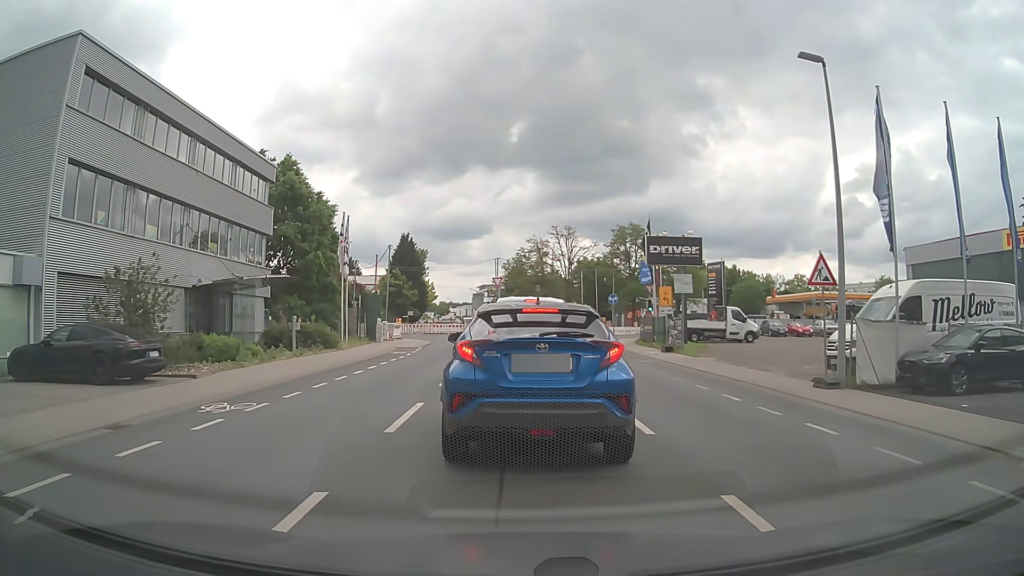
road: tertiary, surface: asphalt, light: Day
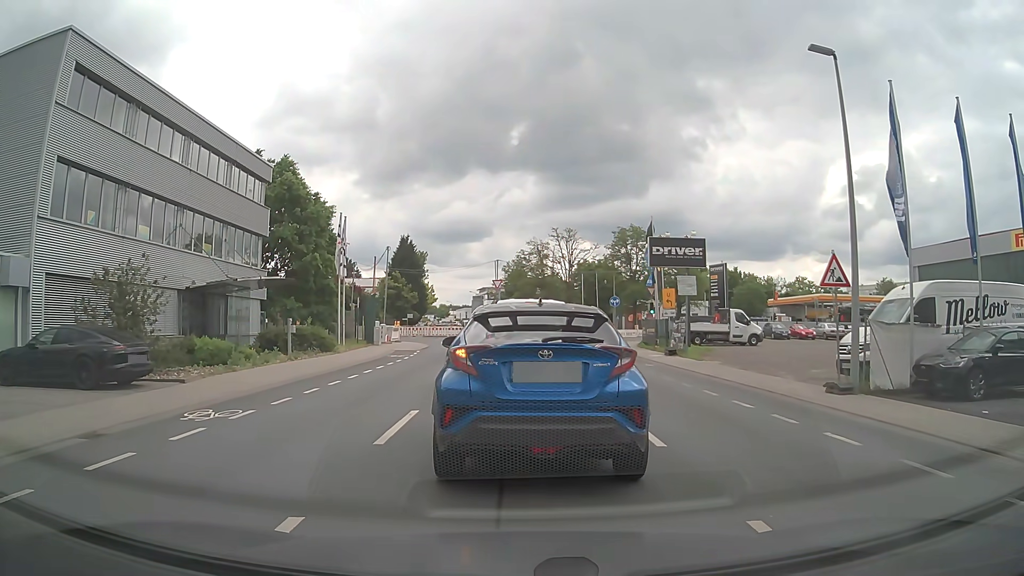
(0.0, +0.6) m; 0°
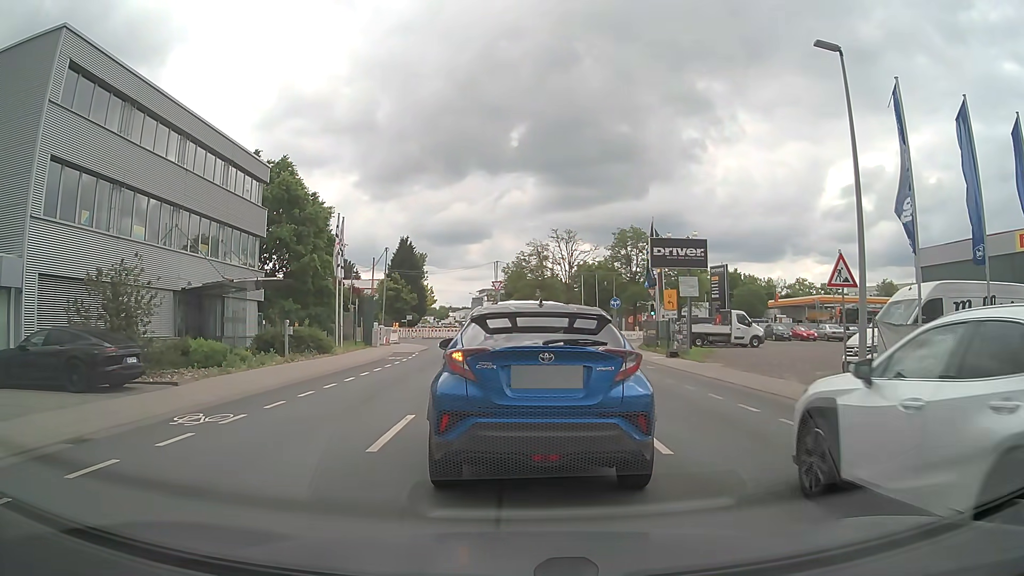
(0.0, +0.3) m; 0°
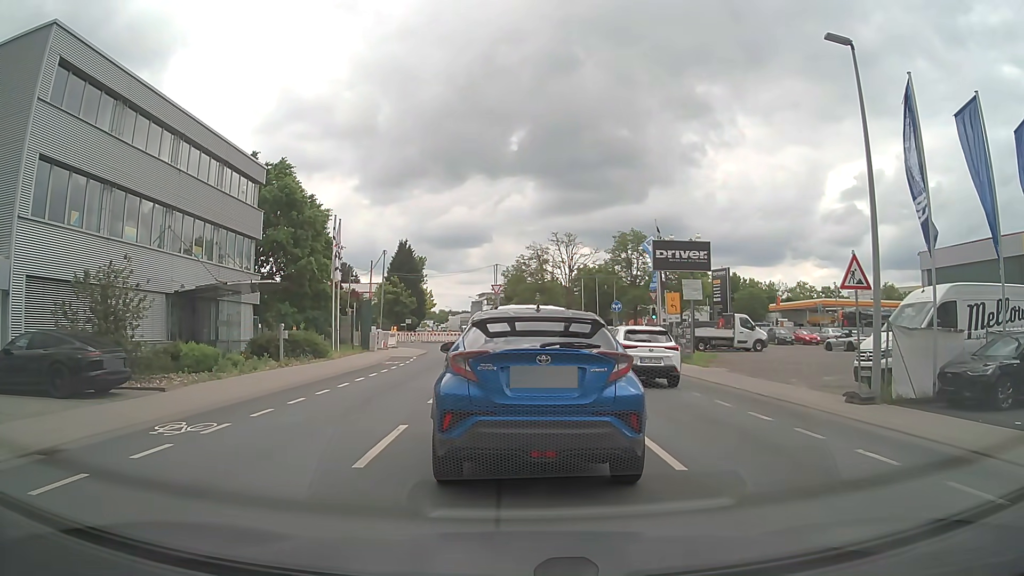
(0.0, +0.7) m; 0°
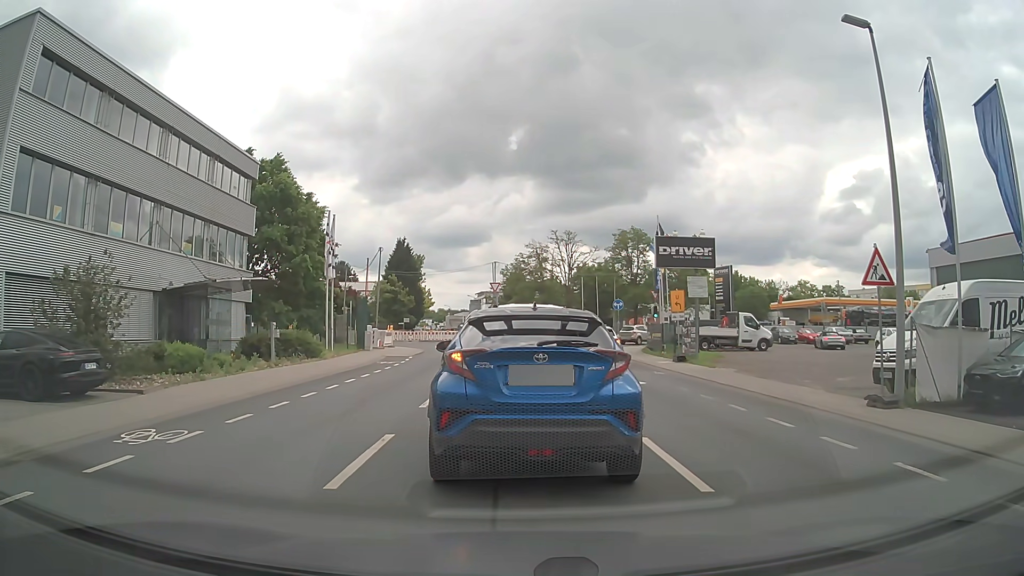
(0.0, +1.0) m; 0°
